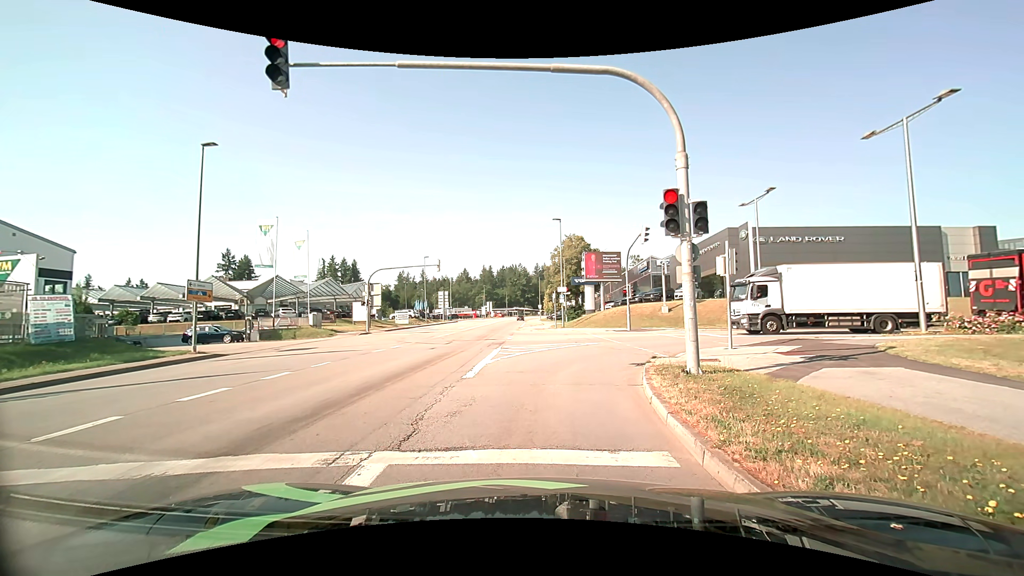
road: tertiary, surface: asphalt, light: Day
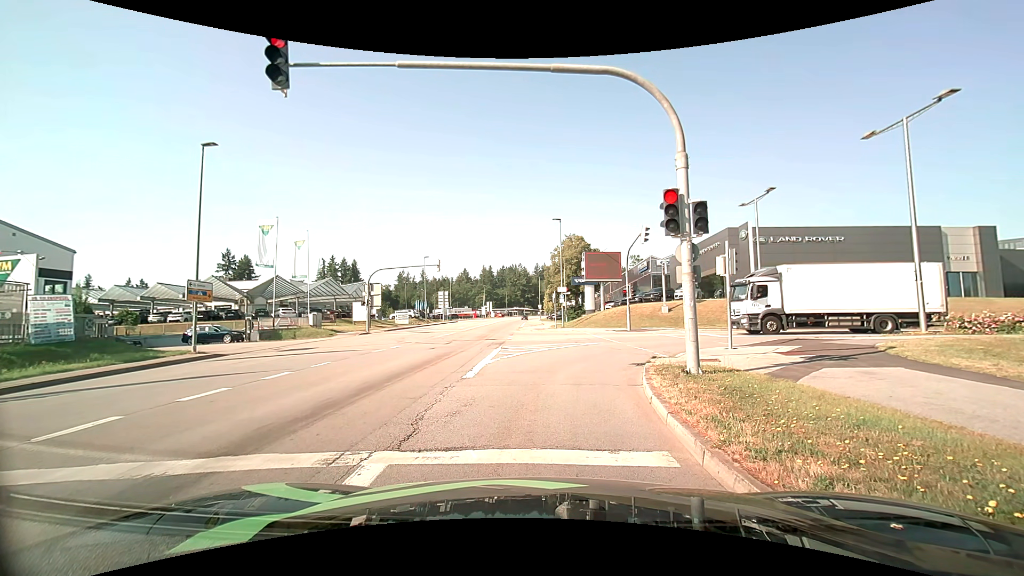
(0.0, 0.0) m; 0°
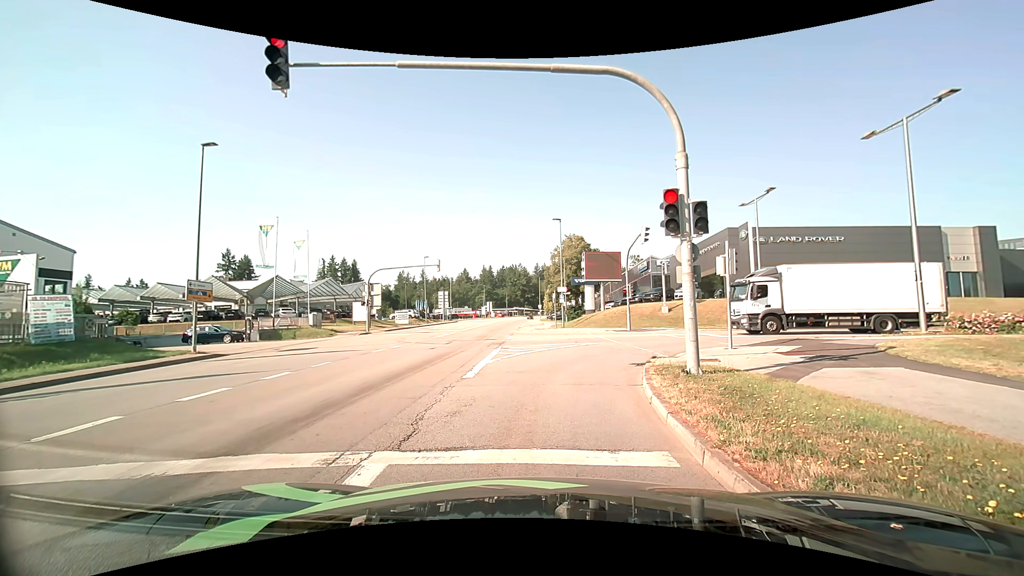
(0.0, 0.0) m; 0°
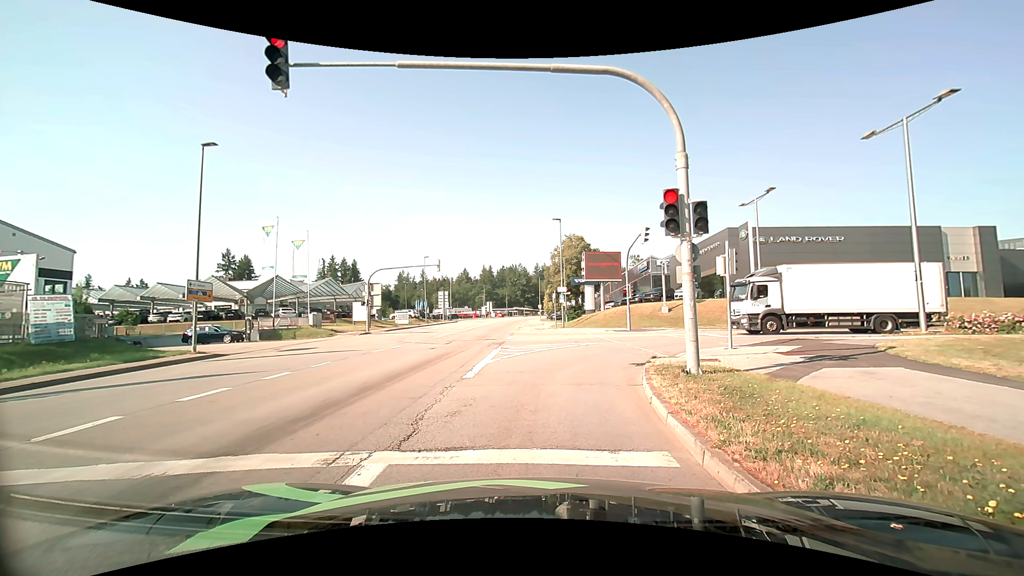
(0.0, 0.0) m; 0°
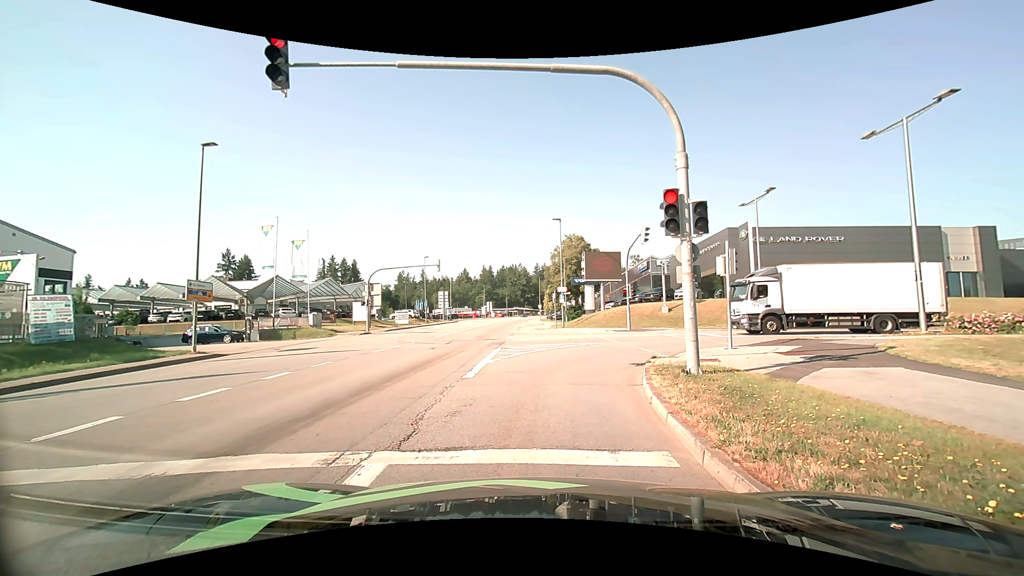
(0.0, 0.0) m; 0°
(0, +10) (+2, +20) (+9, +26) (+19, +28) (+29, +27) (+39, +27) (+49, +26) (+59, +24) (+69, +22) (+78, +19) m
